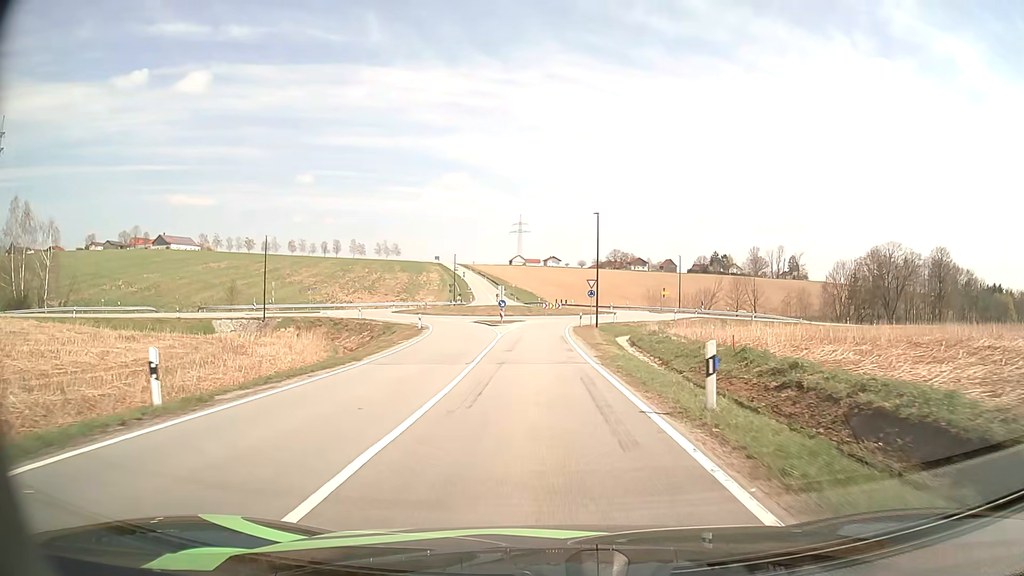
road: tertiary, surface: asphalt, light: Day
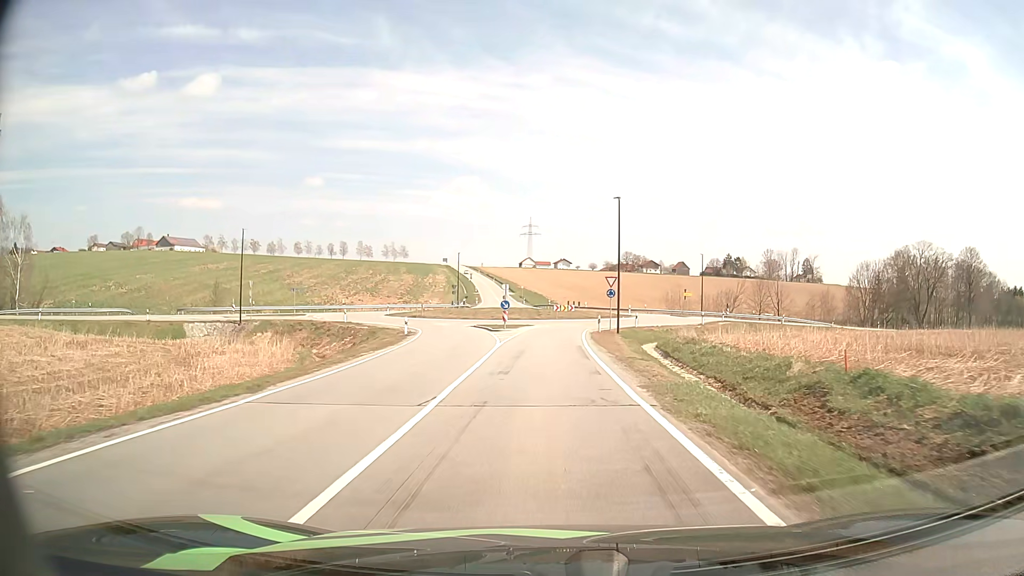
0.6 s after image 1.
(-0.1, +7.9) m; -1°
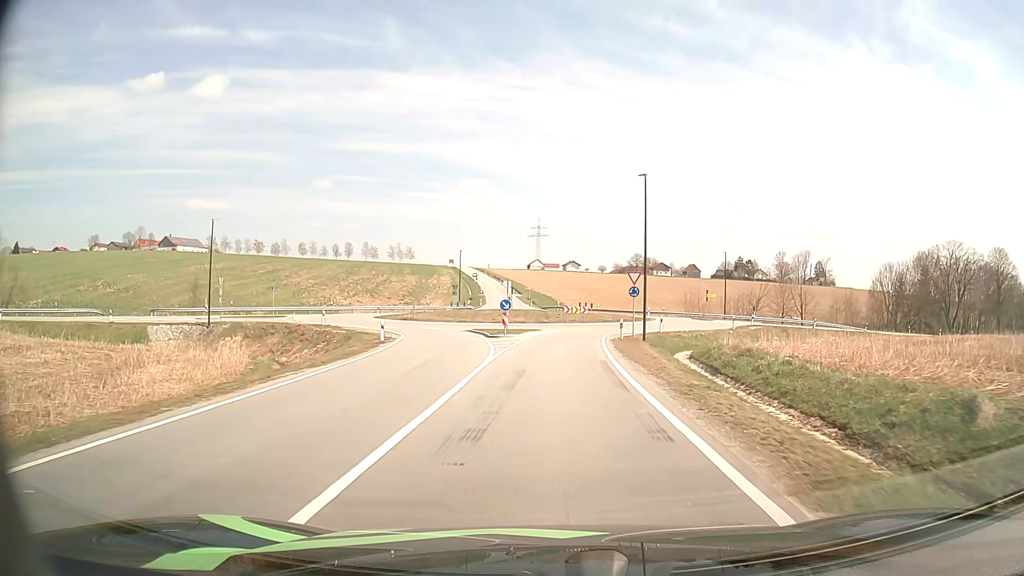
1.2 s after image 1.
(-0.1, +7.6) m; -1°
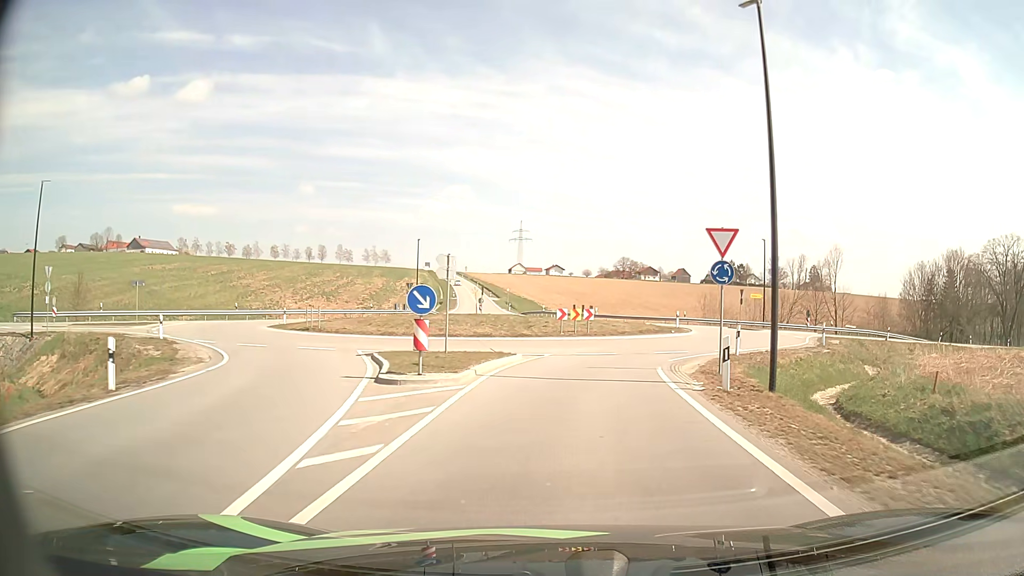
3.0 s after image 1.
(0.0, +20.2) m; +1°
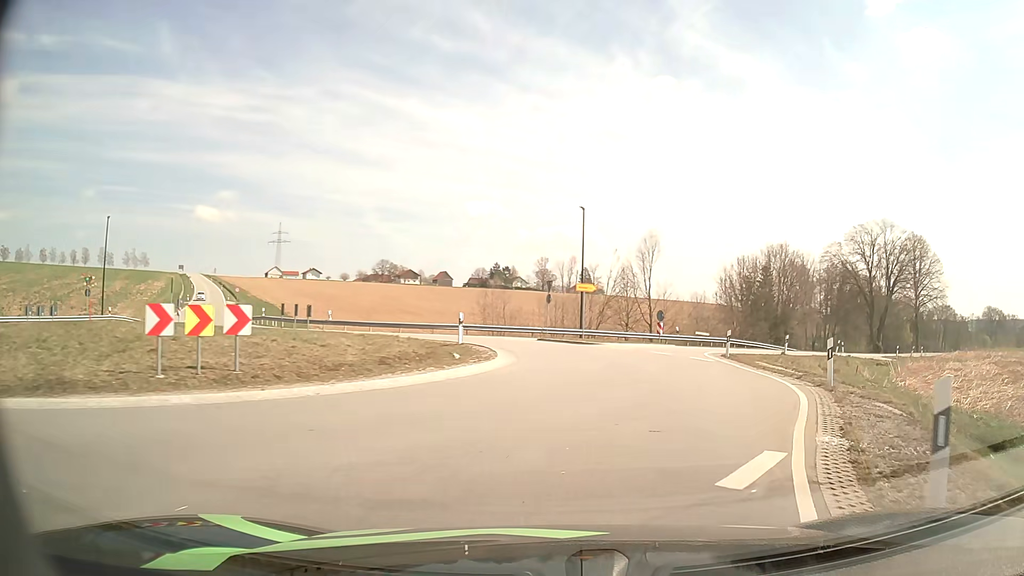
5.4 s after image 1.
(+2.5, +20.6) m; +20°
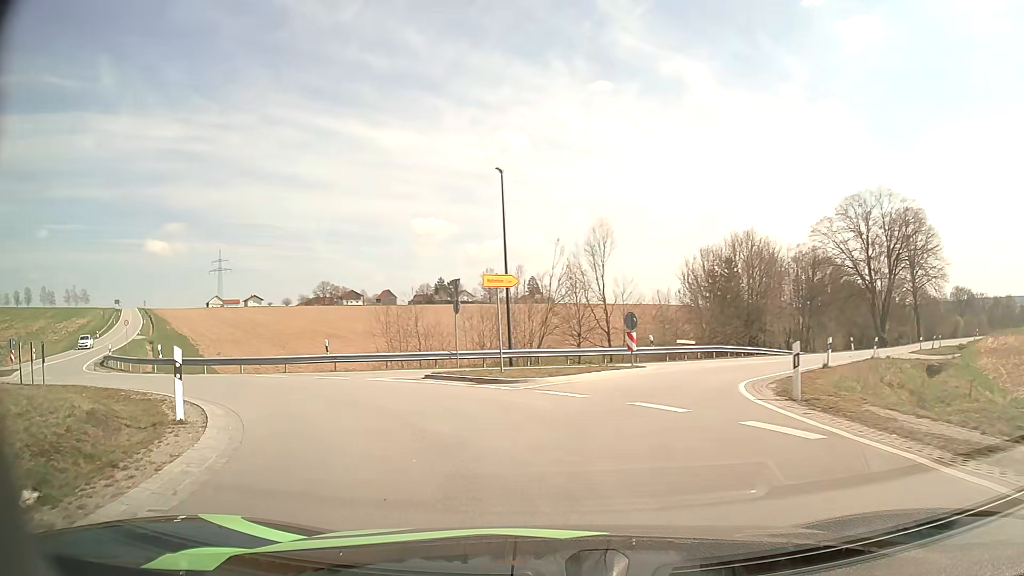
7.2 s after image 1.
(+1.7, +13.8) m; +6°
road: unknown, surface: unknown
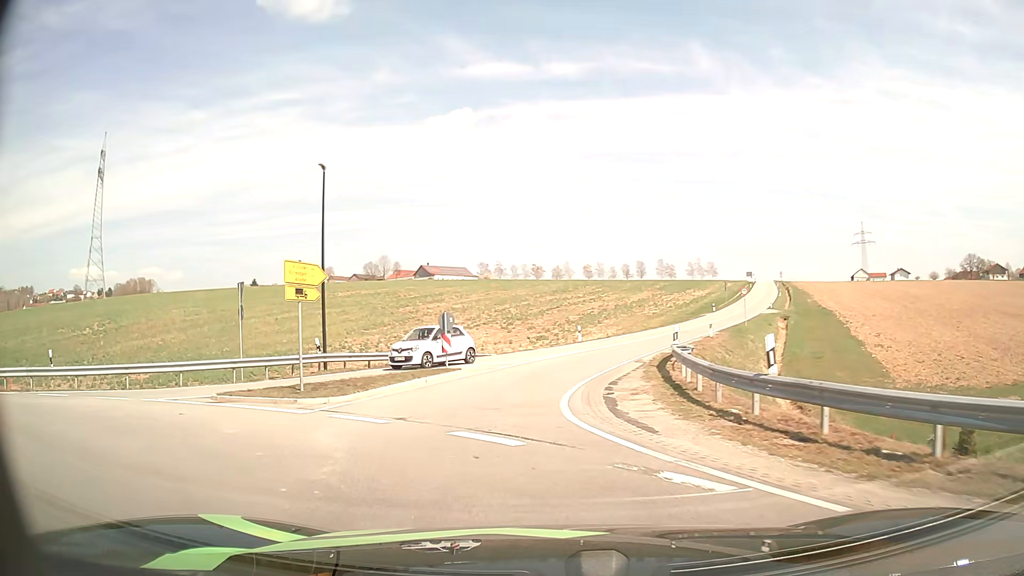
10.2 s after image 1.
(-9.8, +18.6) m; -56°
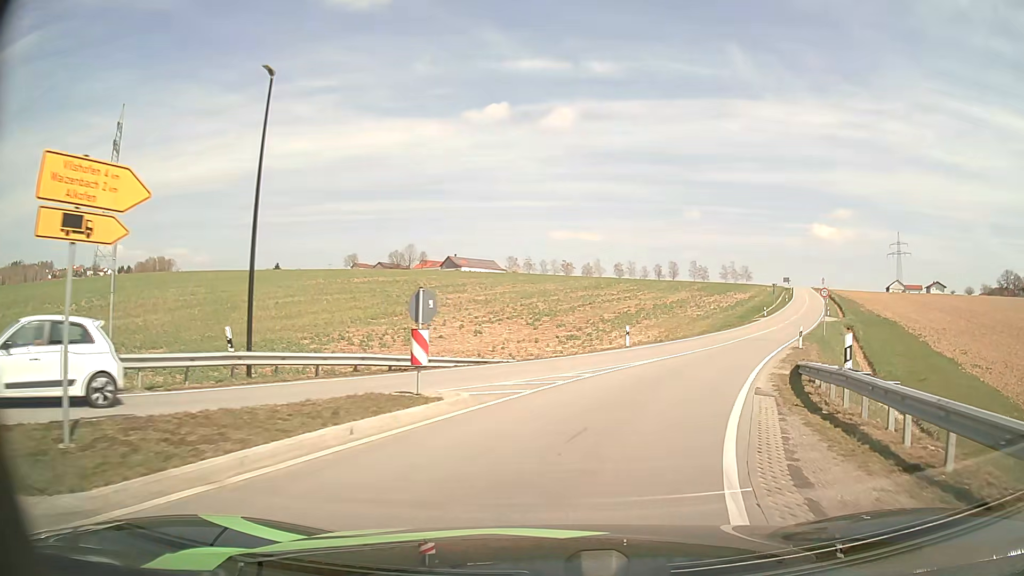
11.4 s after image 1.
(-0.7, +10.0) m; -4°
(+1, +10) (+4, +20) (+8, +29) (+12, +38) (+17, +46) (+21, +55) (+26, +64) (+30, +73) (+35, +82) (+39, +91) m
